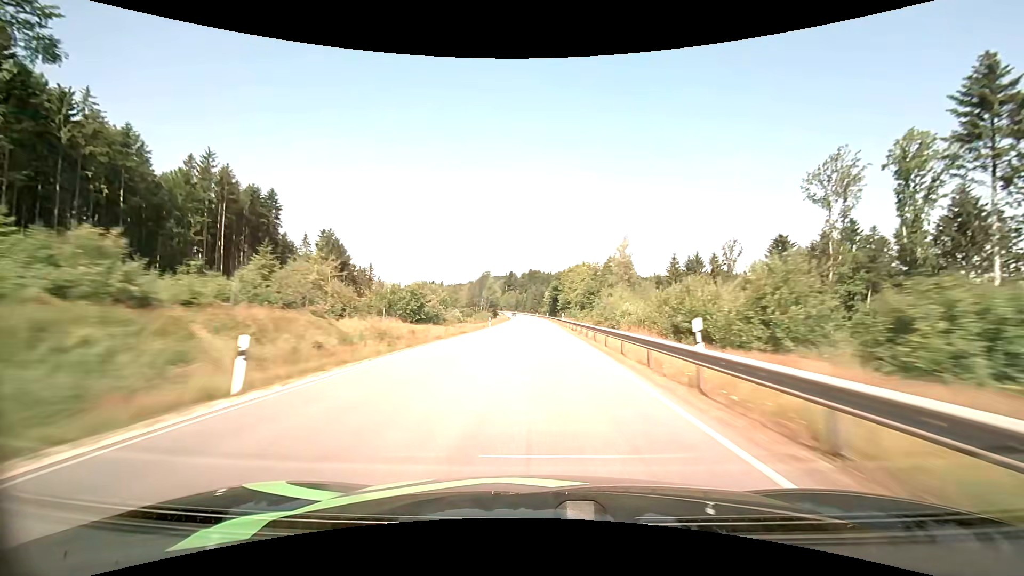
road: primary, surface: asphalt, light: Day
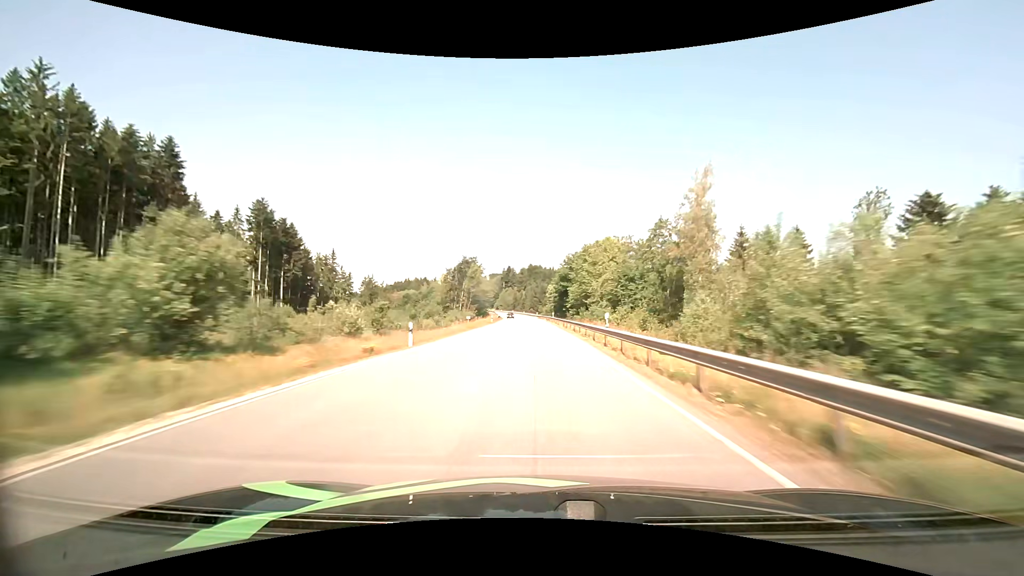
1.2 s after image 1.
(+0.1, +36.2) m; 0°
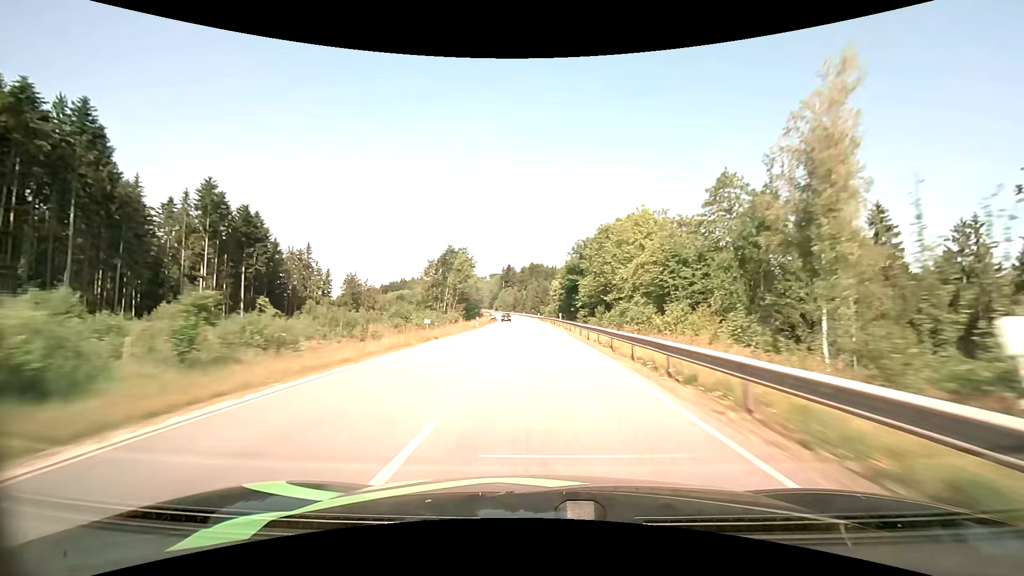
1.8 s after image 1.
(0.0, +18.1) m; 0°
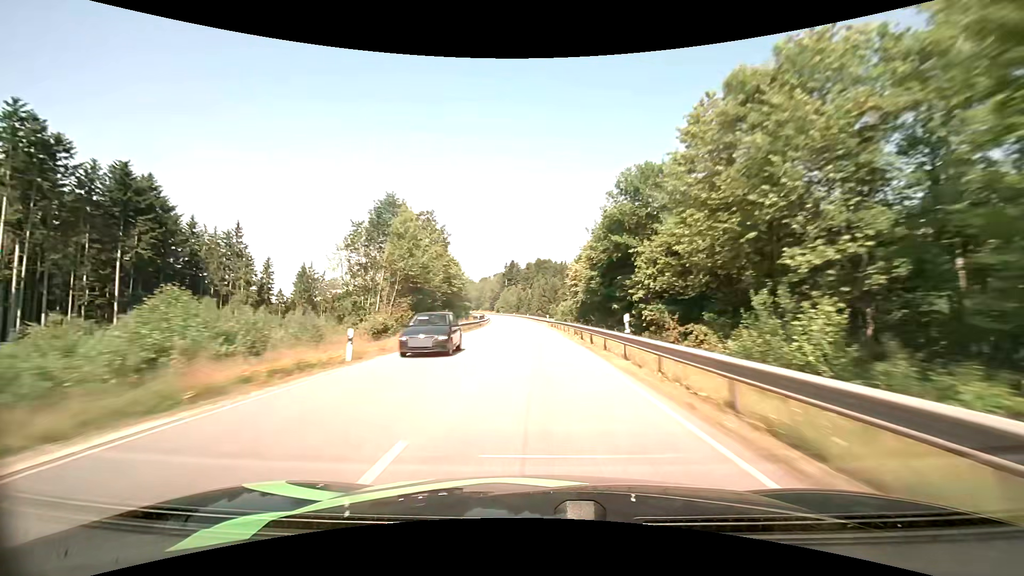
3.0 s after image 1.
(-0.2, +35.9) m; -1°
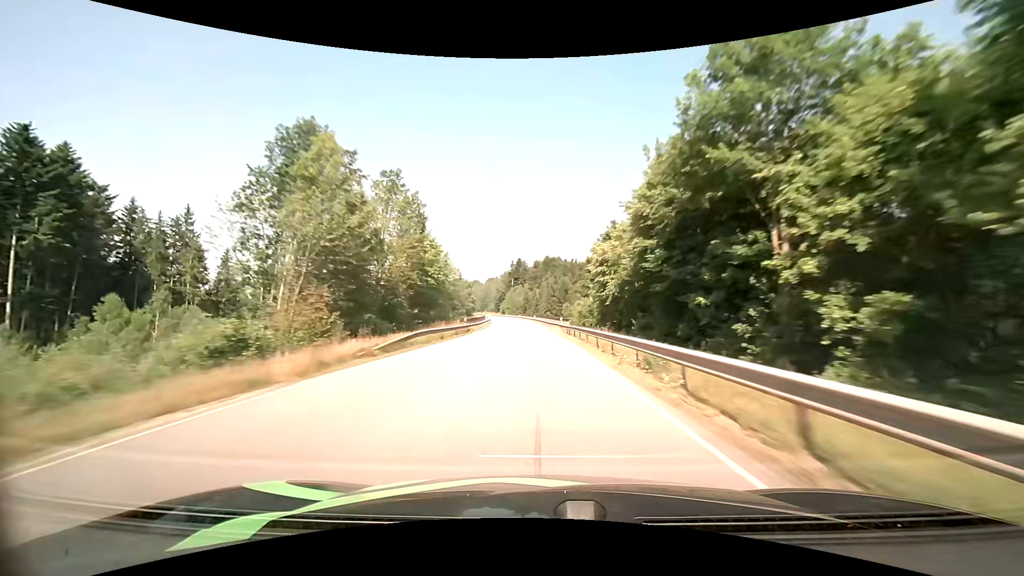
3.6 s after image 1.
(-0.1, +17.9) m; -1°
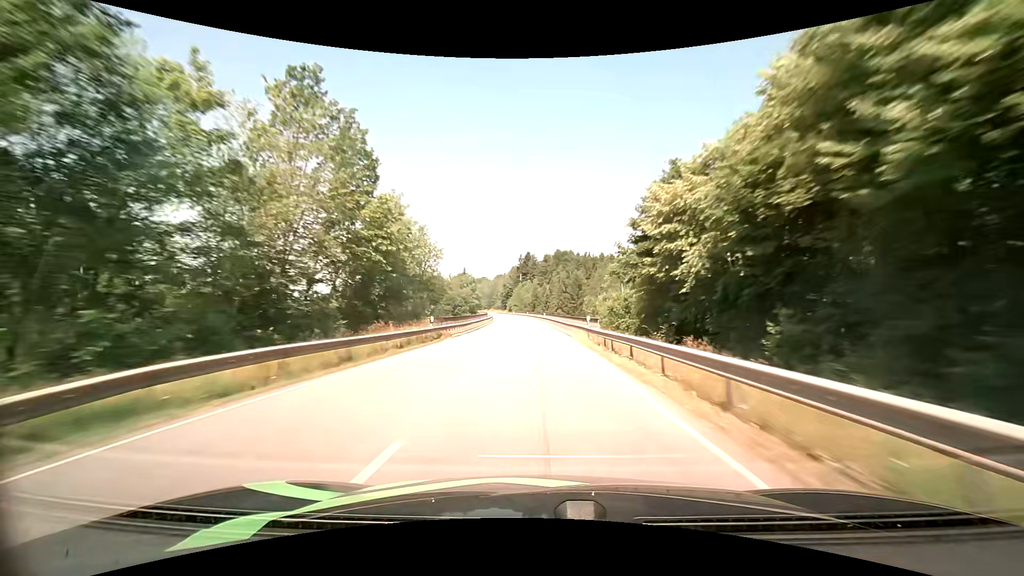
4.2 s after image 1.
(-0.2, +17.9) m; -1°
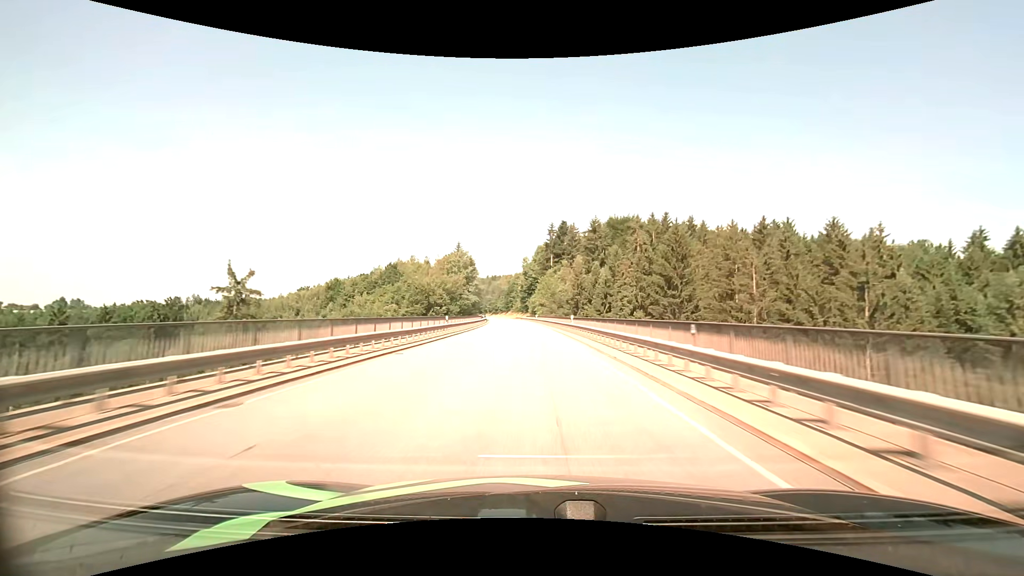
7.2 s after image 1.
(-2.9, +89.3) m; -4°
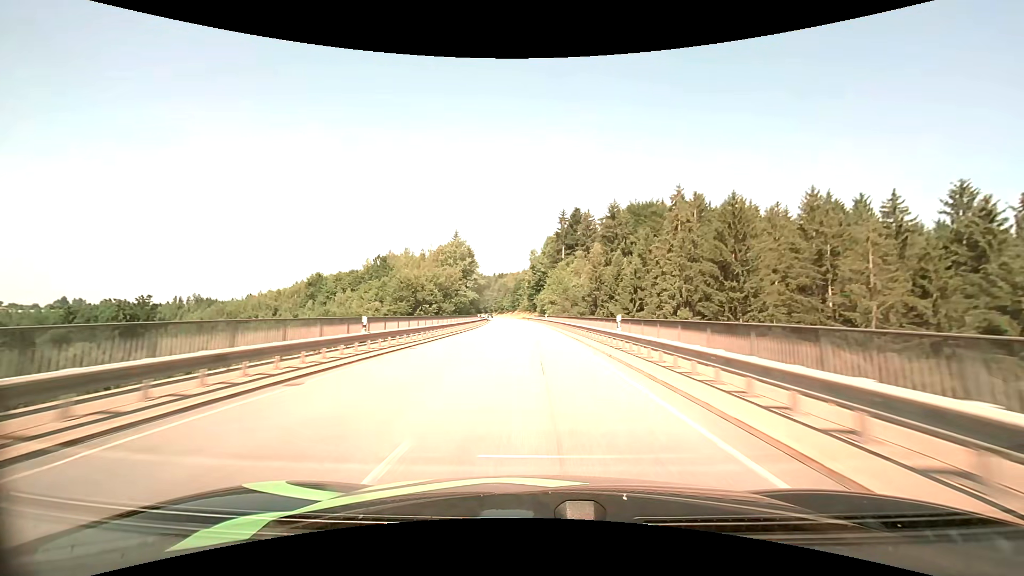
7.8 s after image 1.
(-0.2, +17.9) m; -1°
(0, +10) (0, +20) (0, +30) (-1, +40) (-1, +50) (-2, +60) (-2, +70) (-3, +80) (-4, +90) (-5, +100) m
